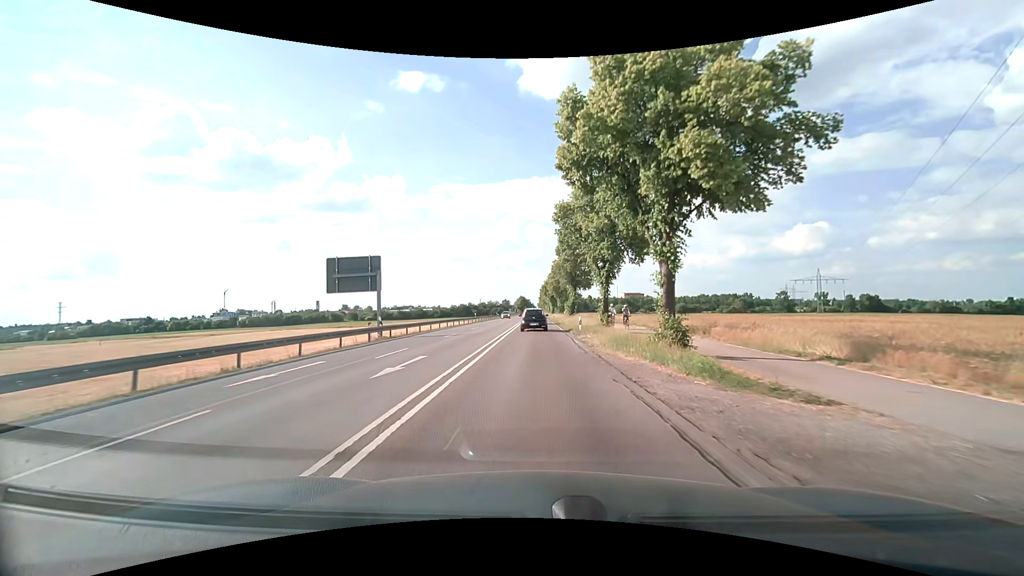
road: secondary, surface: asphalt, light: Day
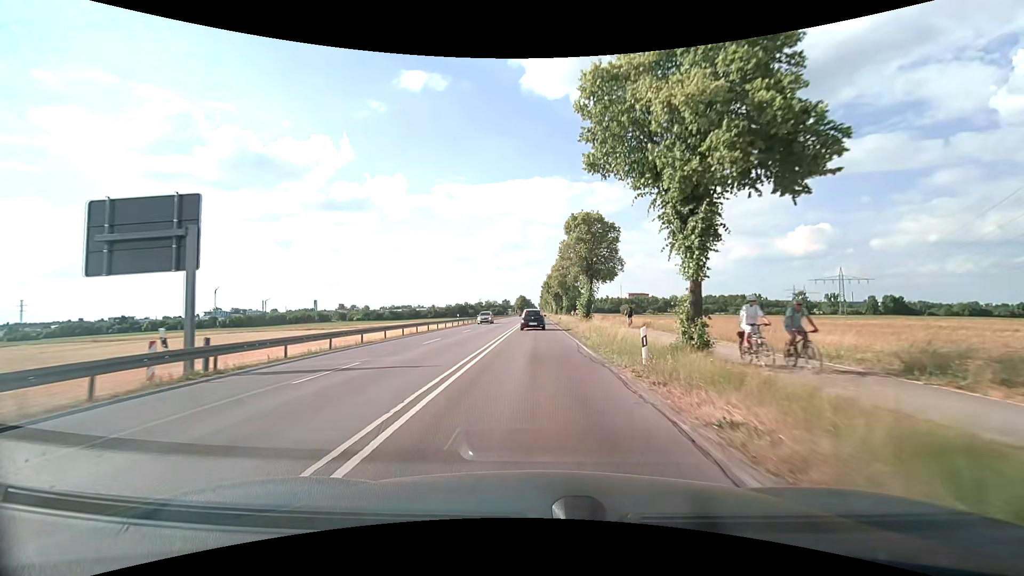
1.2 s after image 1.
(-0.1, +17.3) m; 0°
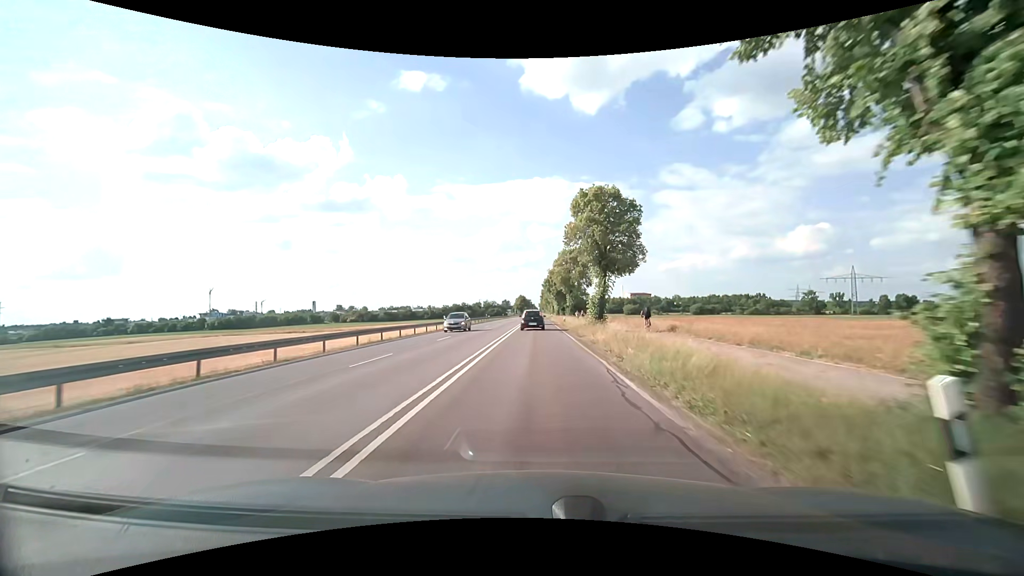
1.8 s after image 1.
(0.0, +8.8) m; 0°
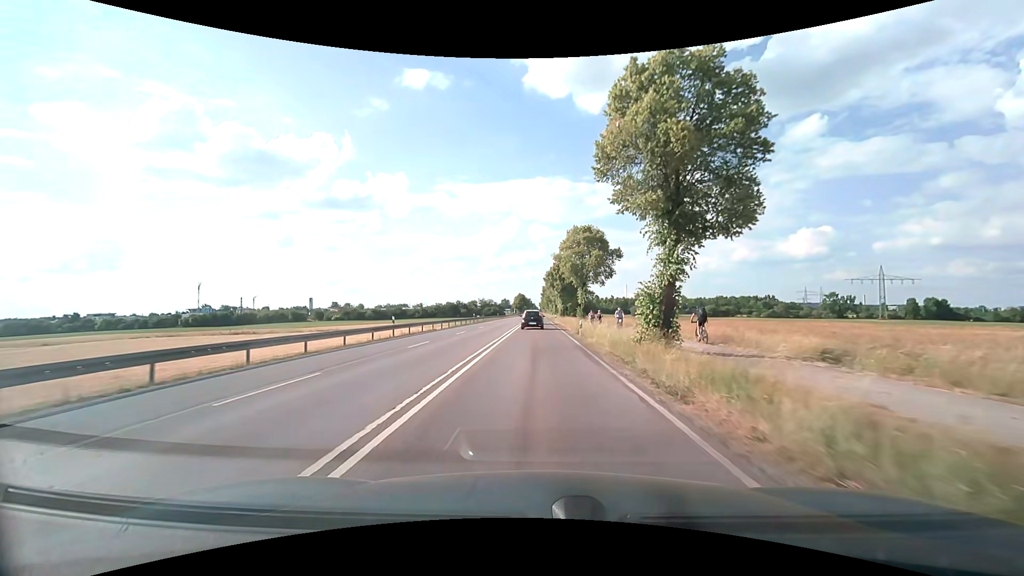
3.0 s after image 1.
(0.0, +17.8) m; 0°
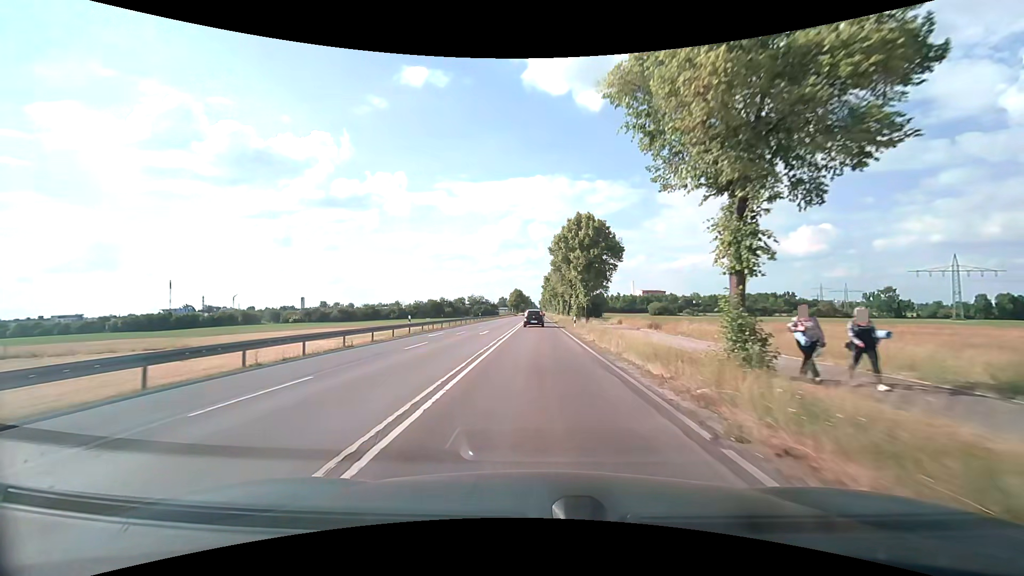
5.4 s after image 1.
(-0.1, +36.7) m; 0°
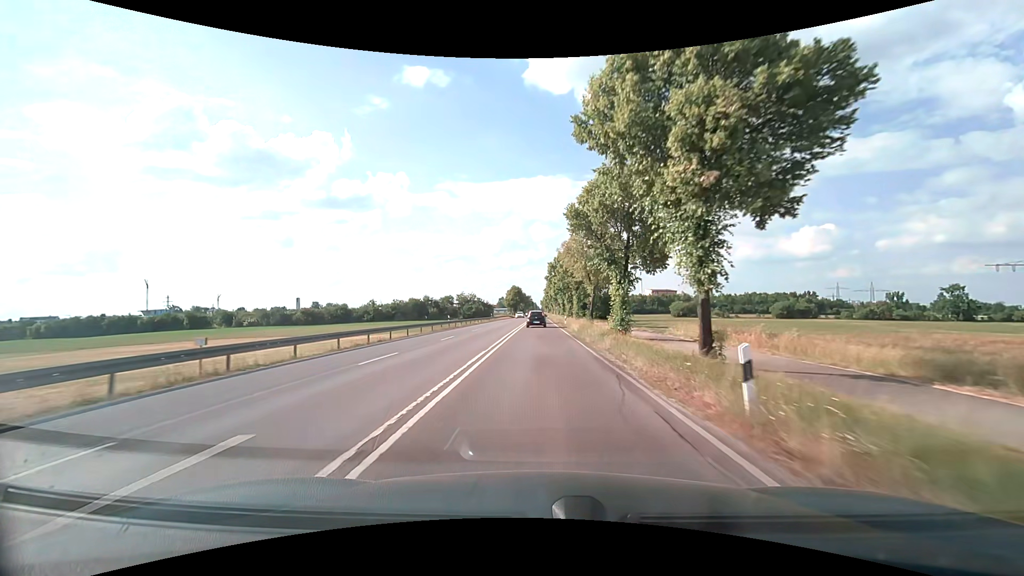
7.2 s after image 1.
(-0.2, +29.3) m; -1°
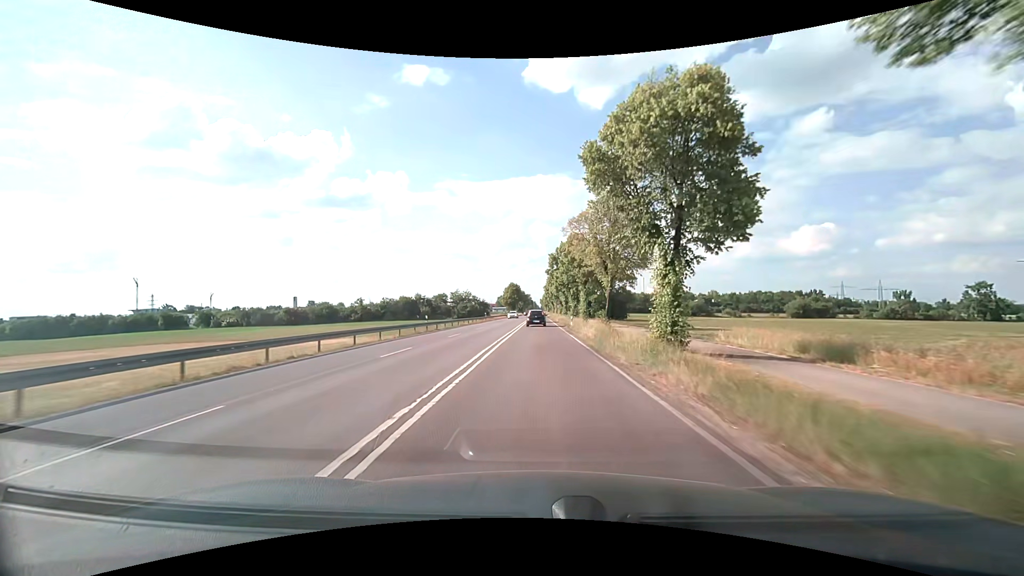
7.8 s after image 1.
(0.0, +10.0) m; 0°
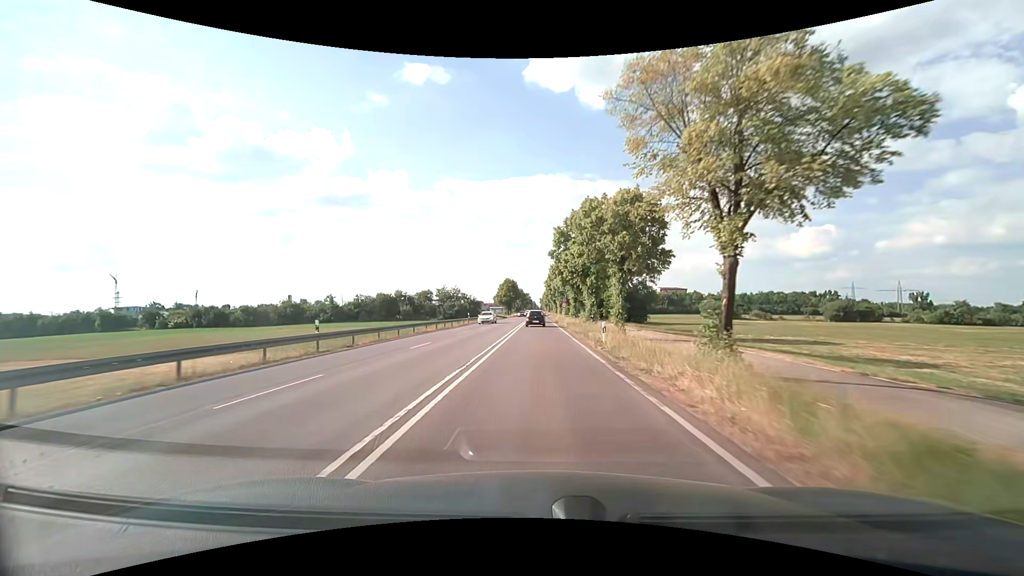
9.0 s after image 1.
(0.0, +20.2) m; 0°
(0, +10) (0, +20) (0, +30) (0, +40) (0, +50) (0, +60) (0, +70) (0, +80) (0, +90) (0, +100) m
